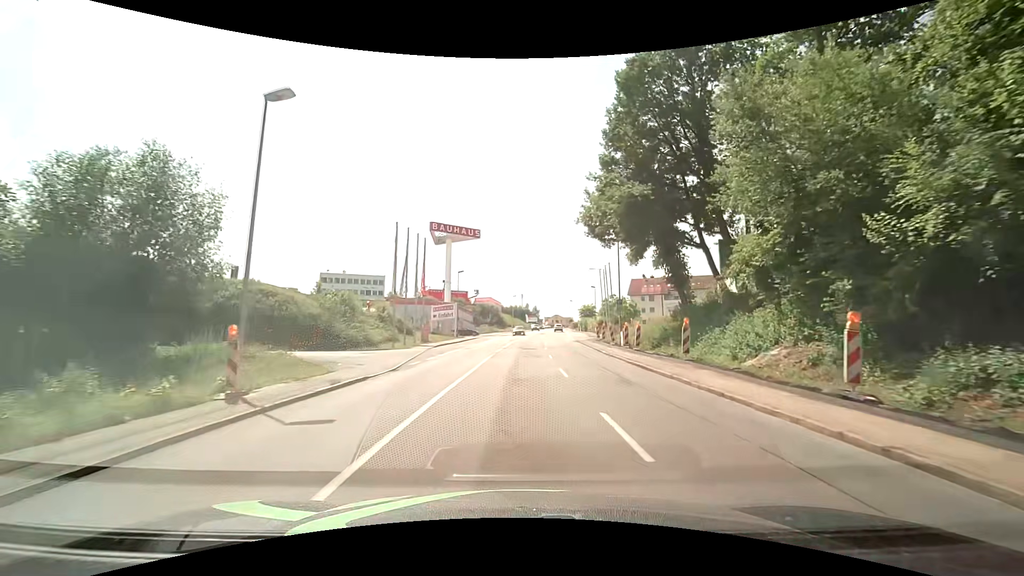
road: tertiary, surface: asphalt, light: Day
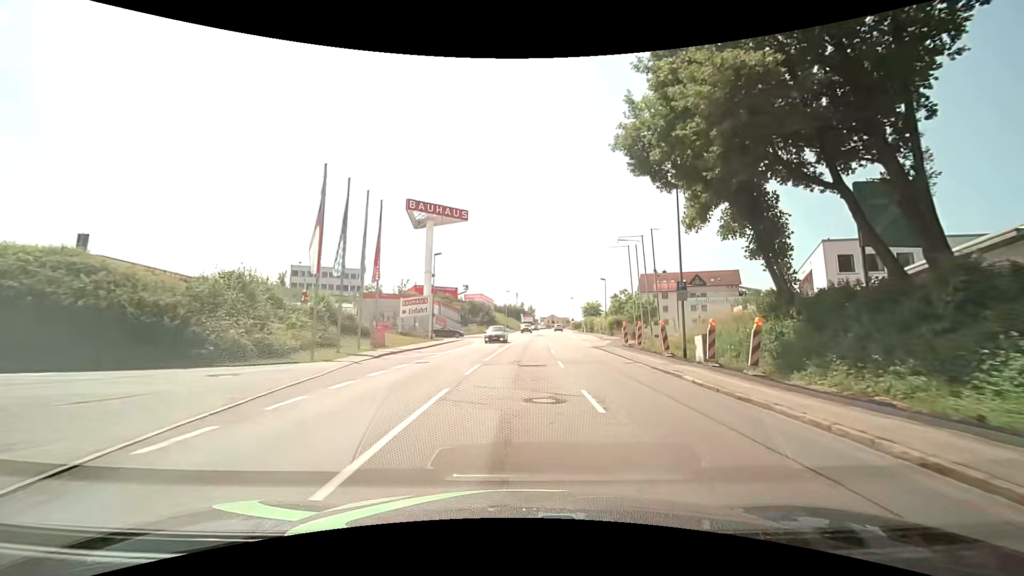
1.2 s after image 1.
(+0.1, +15.2) m; 0°
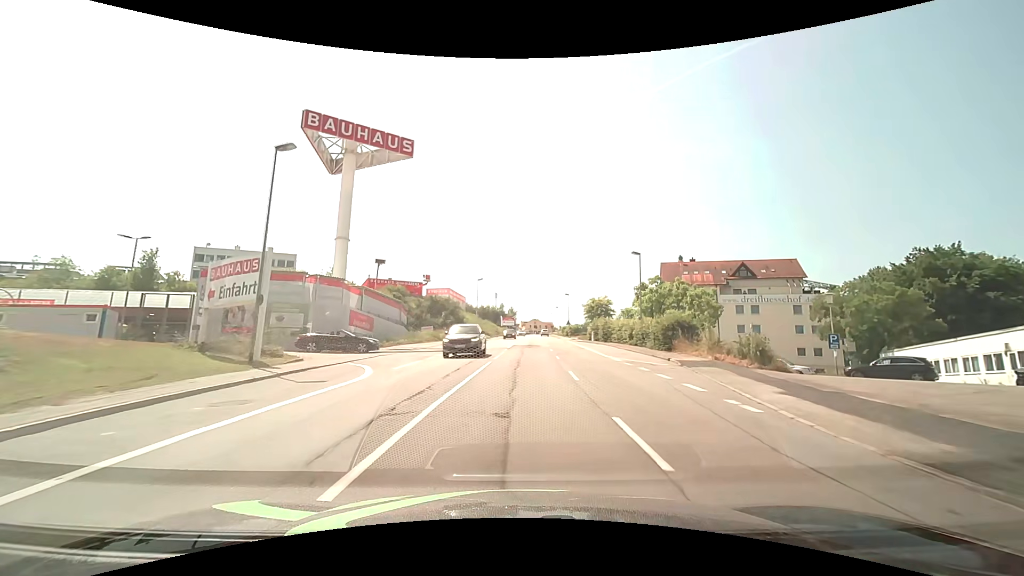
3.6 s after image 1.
(+0.9, +30.3) m; +3°
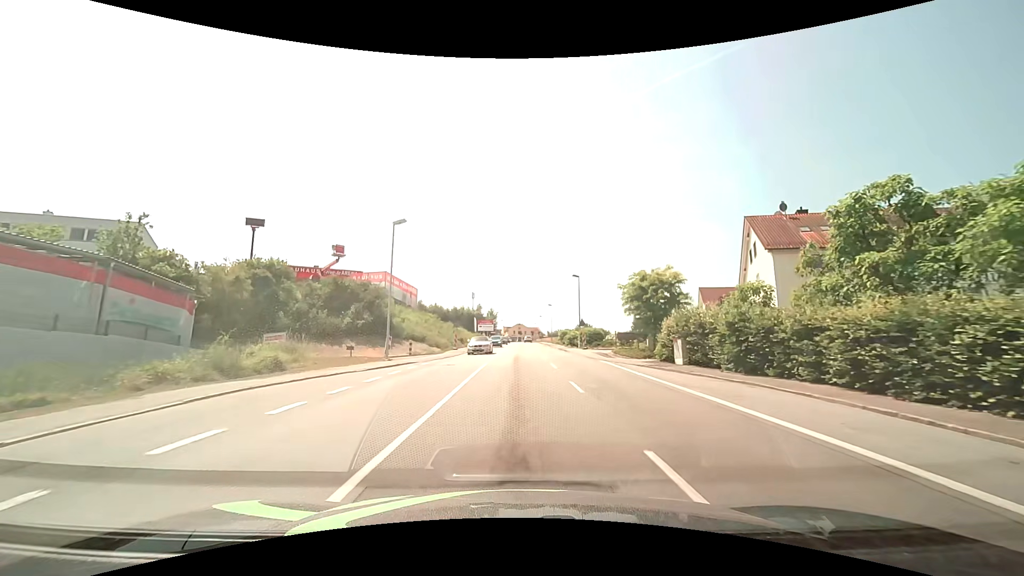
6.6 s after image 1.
(+0.8, +38.0) m; +2°
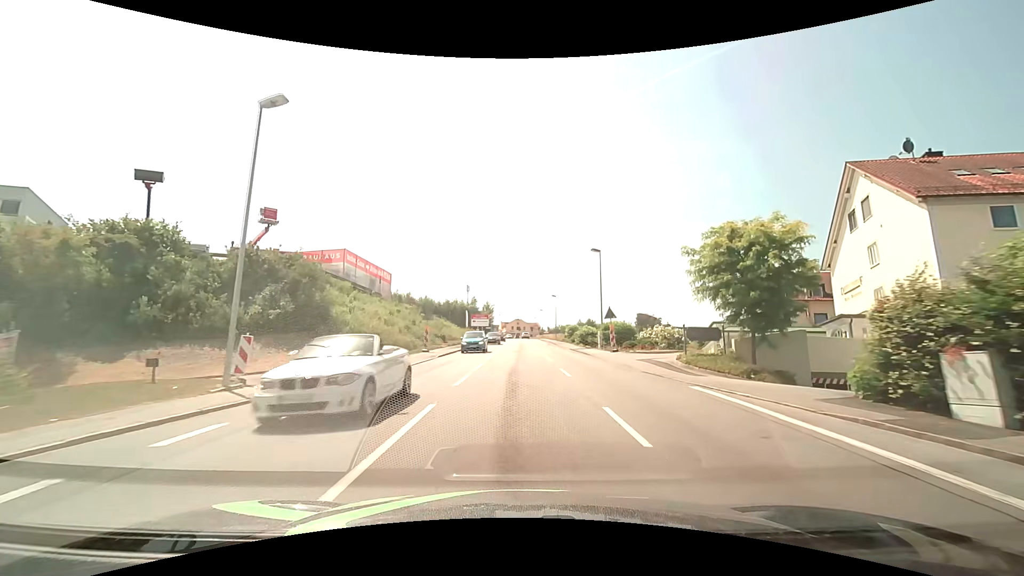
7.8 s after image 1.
(-0.1, +15.2) m; 0°
(0, +10) (0, +20) (0, +30) (0, +40) (0, +50) (0, +60) (0, +70) (0, +80) (0, +90) (0, +100) m
